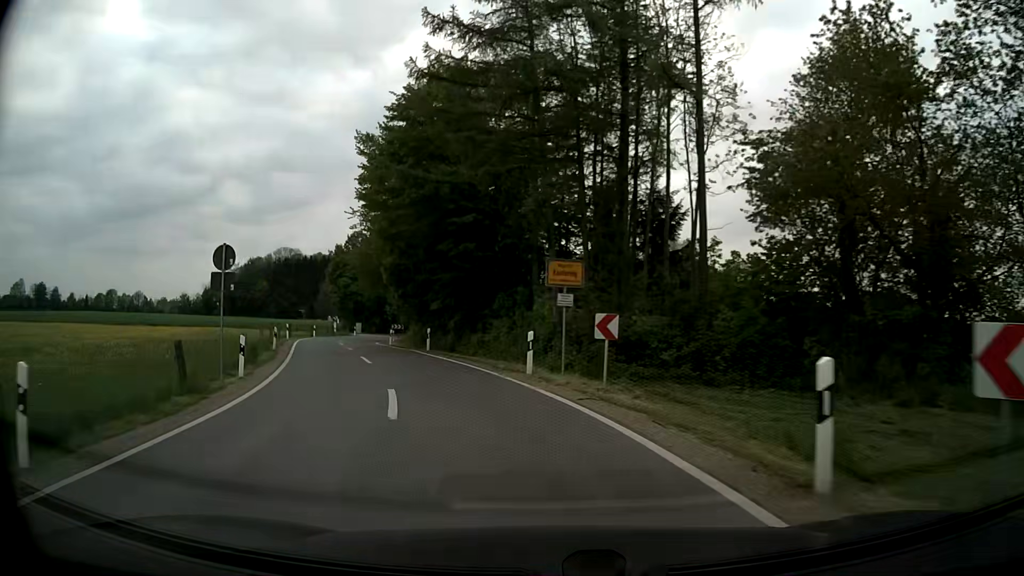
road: unclassified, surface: asphalt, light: Day
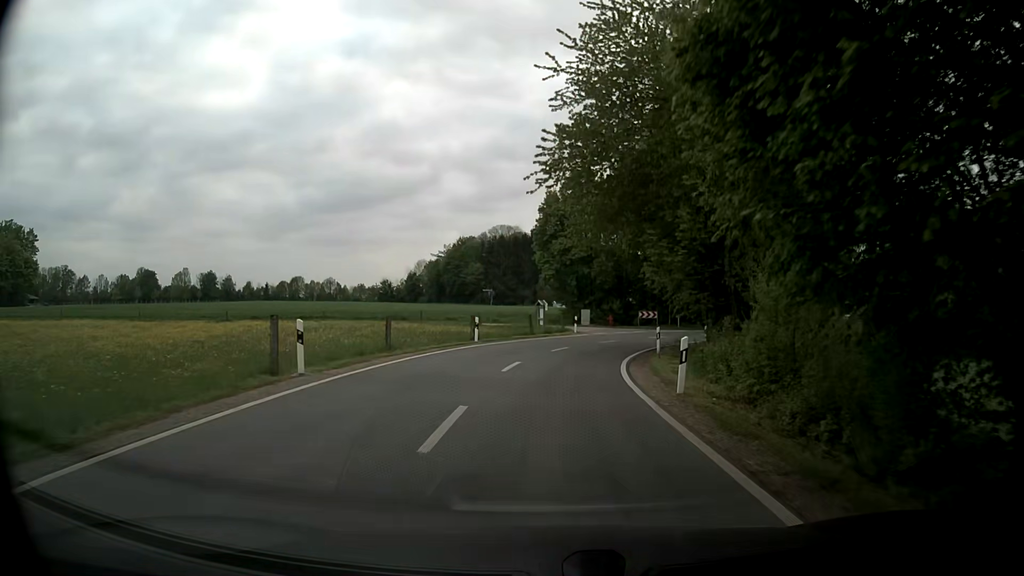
(-8.4, +32.9) m; -20°
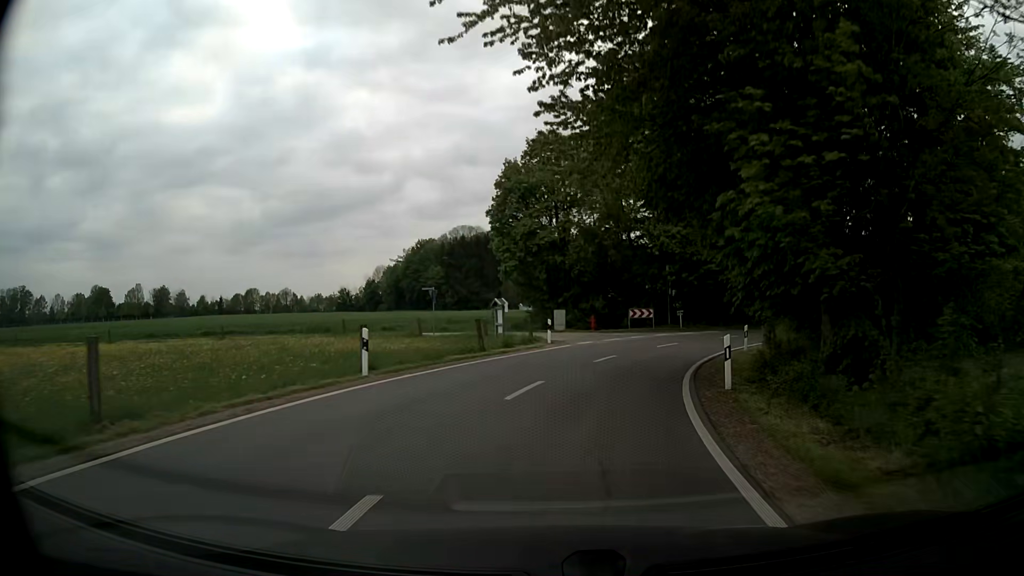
(+0.1, +13.5) m; +2°
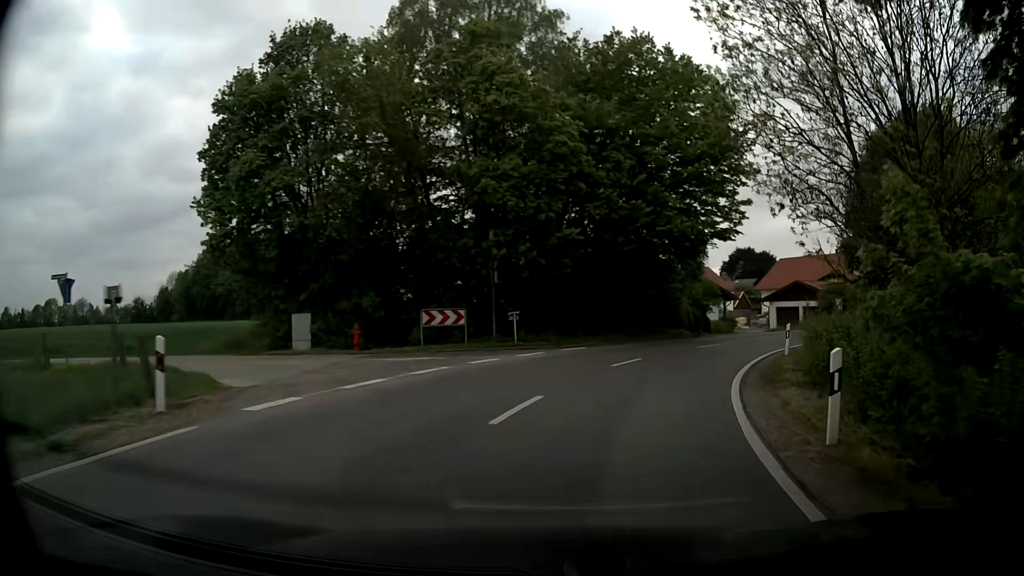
(+2.2, +19.8) m; +15°
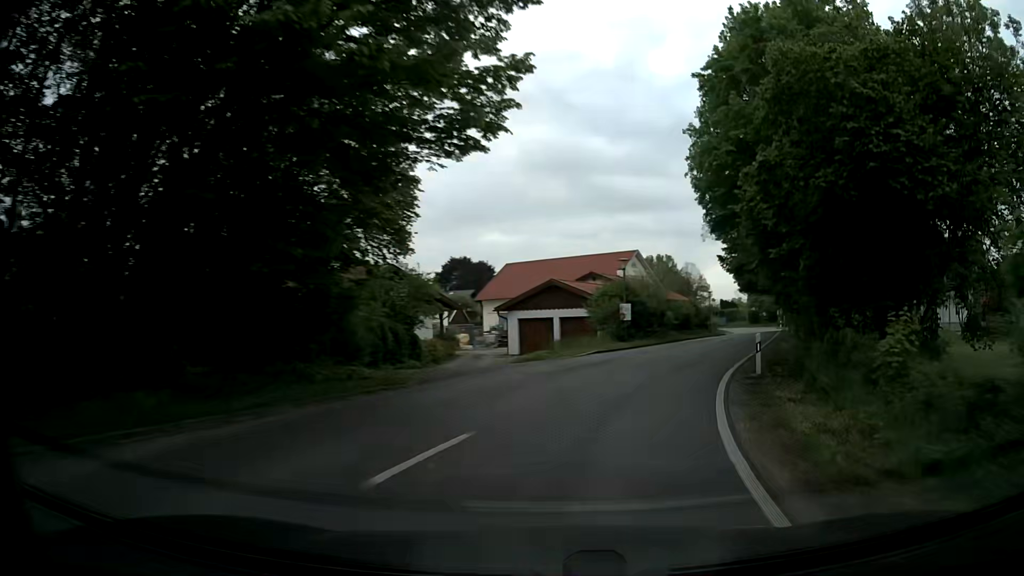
(+4.2, +19.6) m; +25°
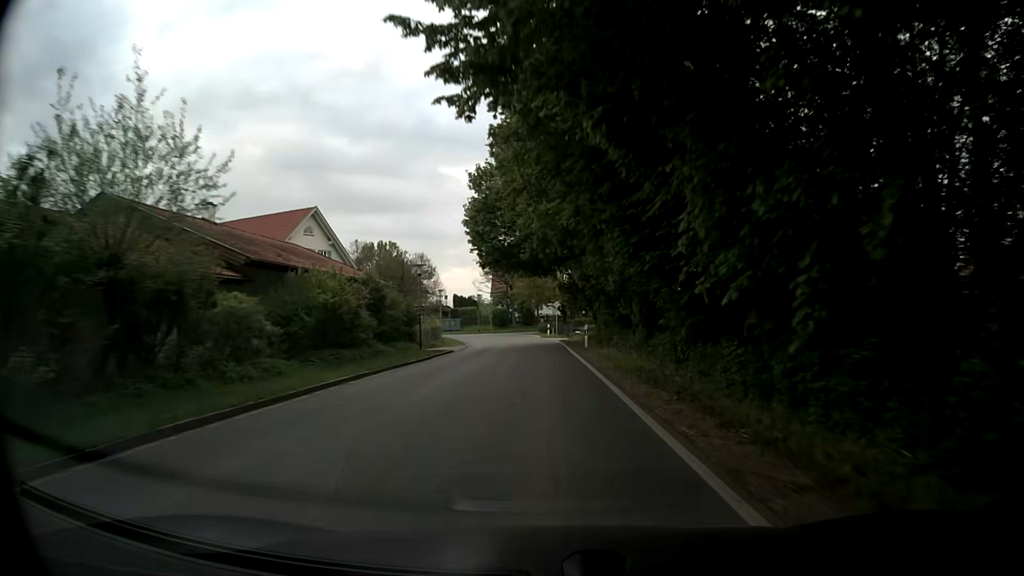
(+9.4, +35.0) m; +22°
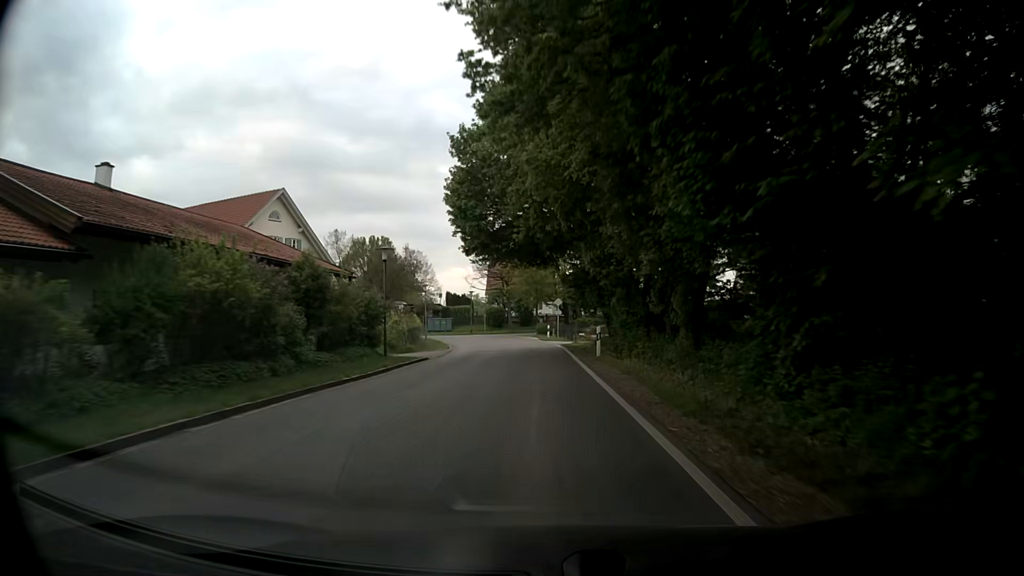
(0.0, +7.5) m; 0°
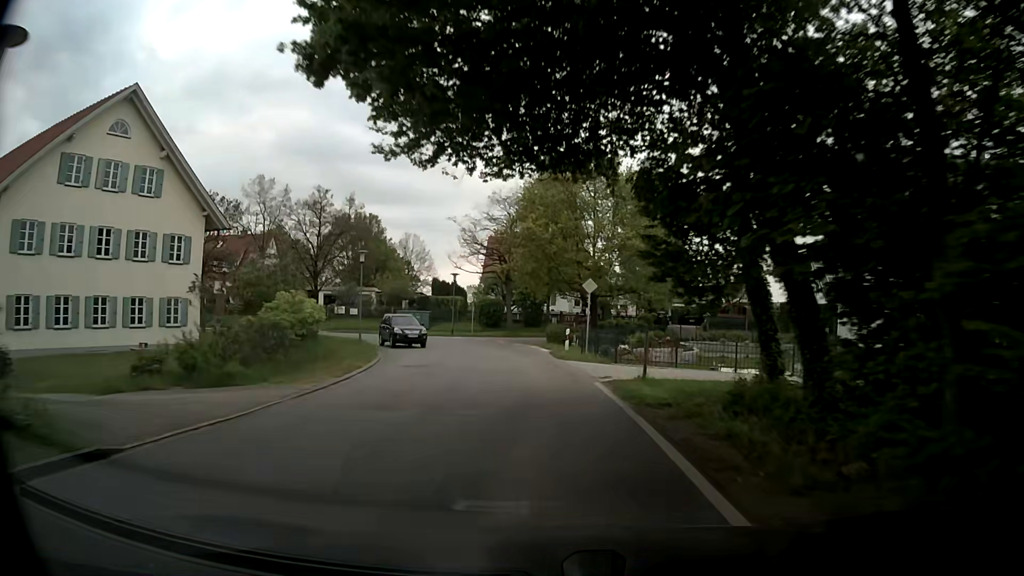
(-0.4, +22.1) m; -1°
(0, +10) (0, +20) (-1, +30) (-4, +40) (-10, +48) (-19, +52) (-29, +54) (-38, +55) (-48, +55) (-58, +56) m
